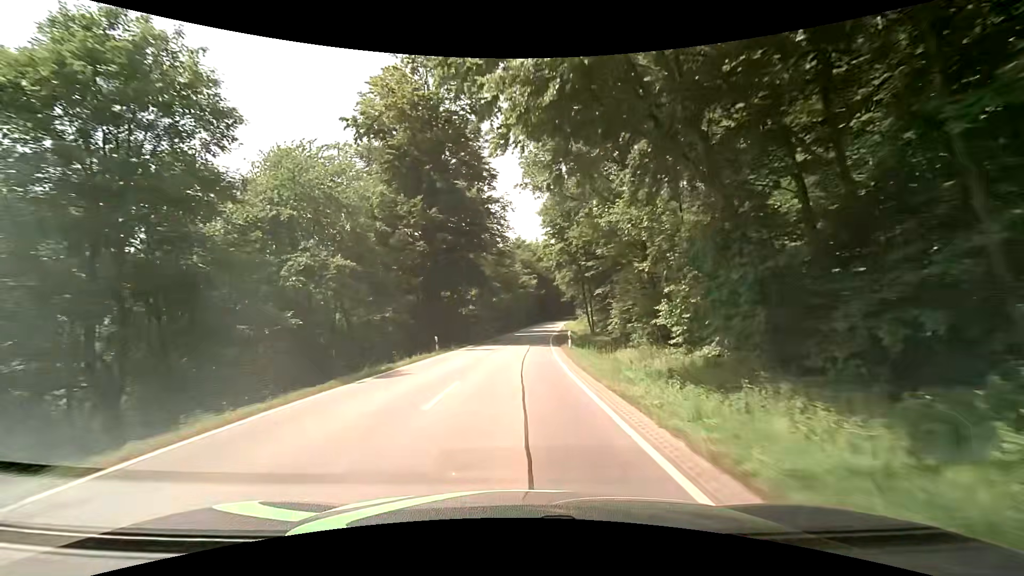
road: secondary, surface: asphalt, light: Day
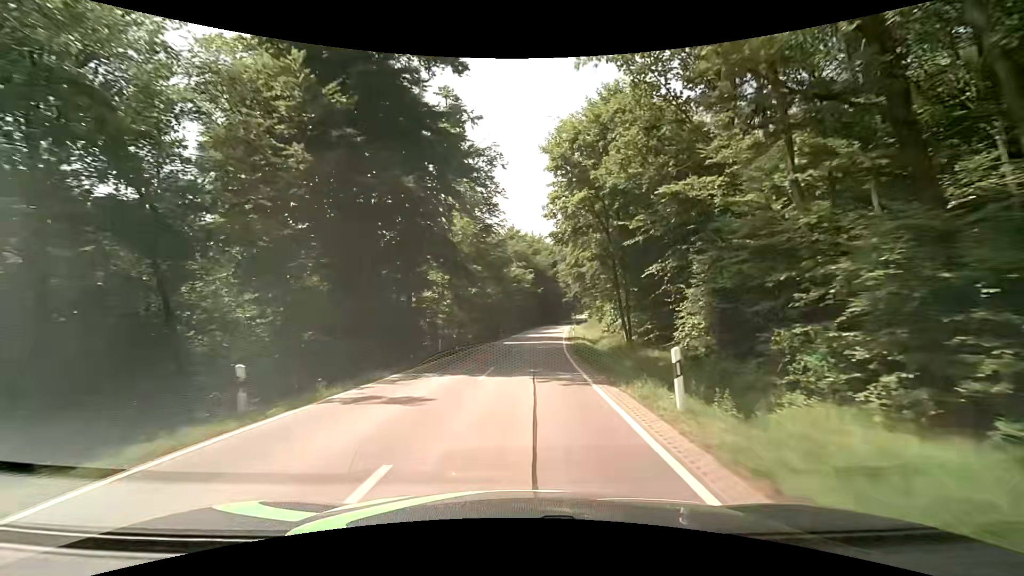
(-0.2, +19.3) m; 0°
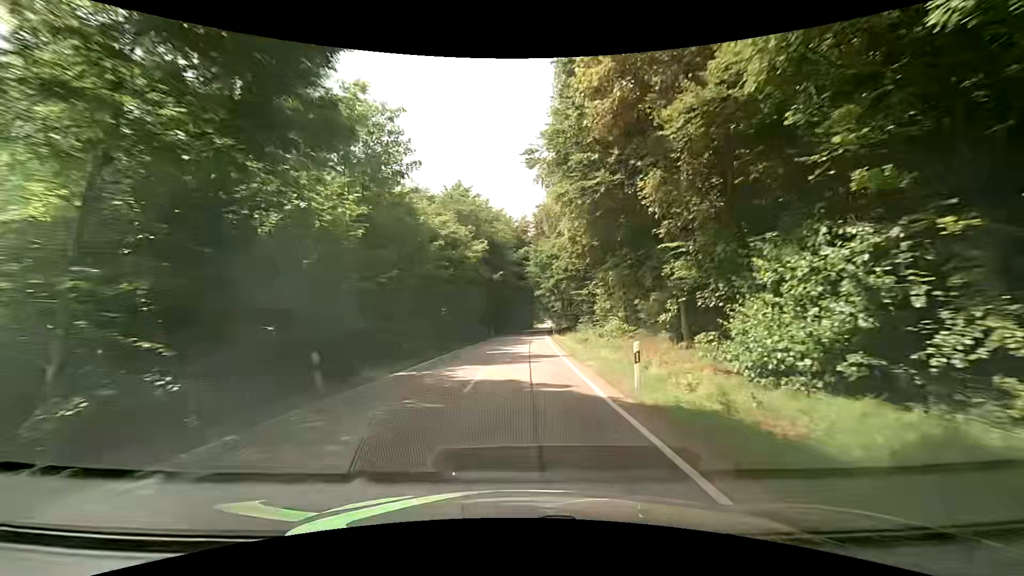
(+1.3, +38.3) m; +4°
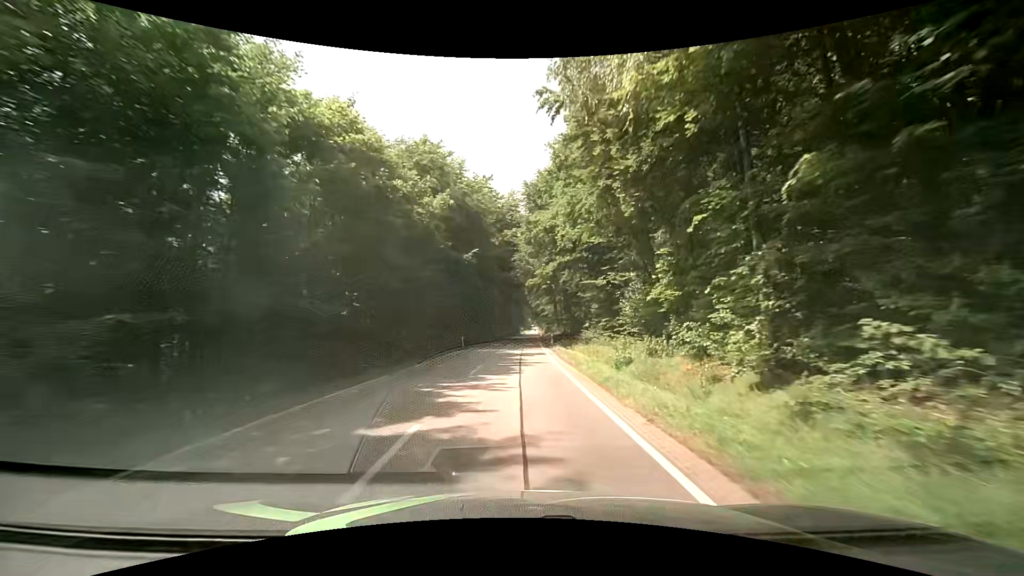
(+0.1, +19.0) m; 0°
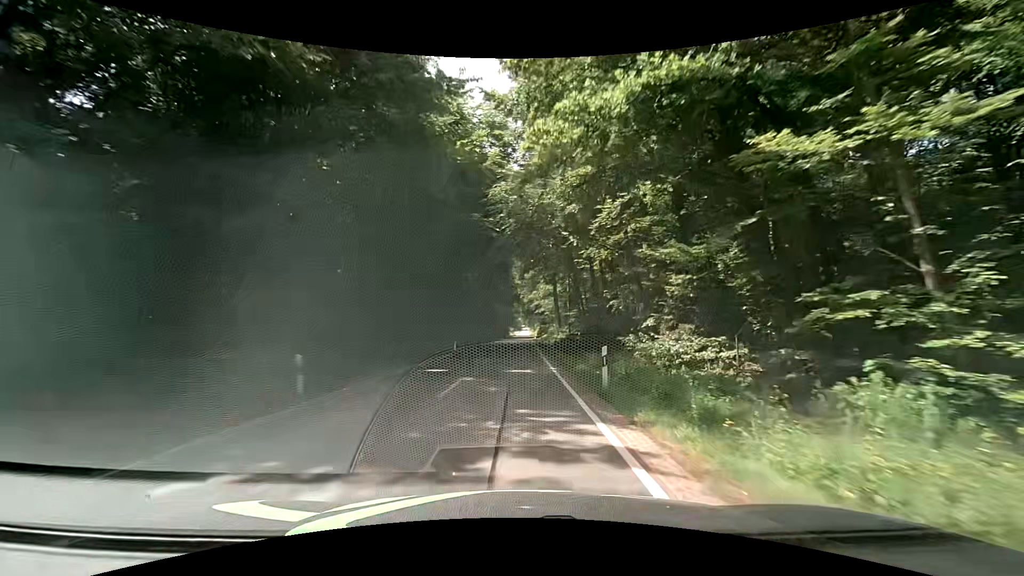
(+1.0, +28.4) m; +2°
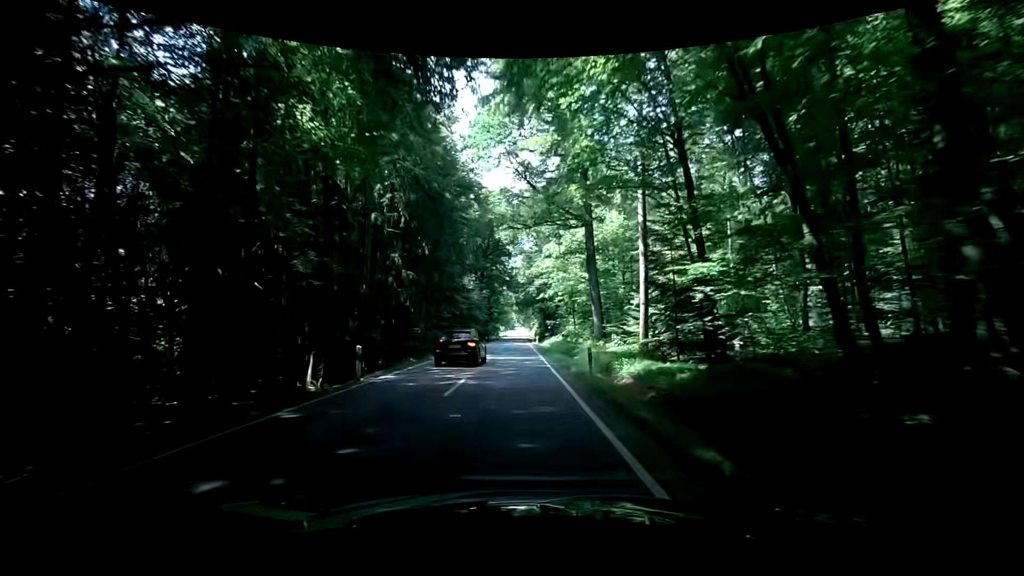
(+1.0, +46.7) m; +2°
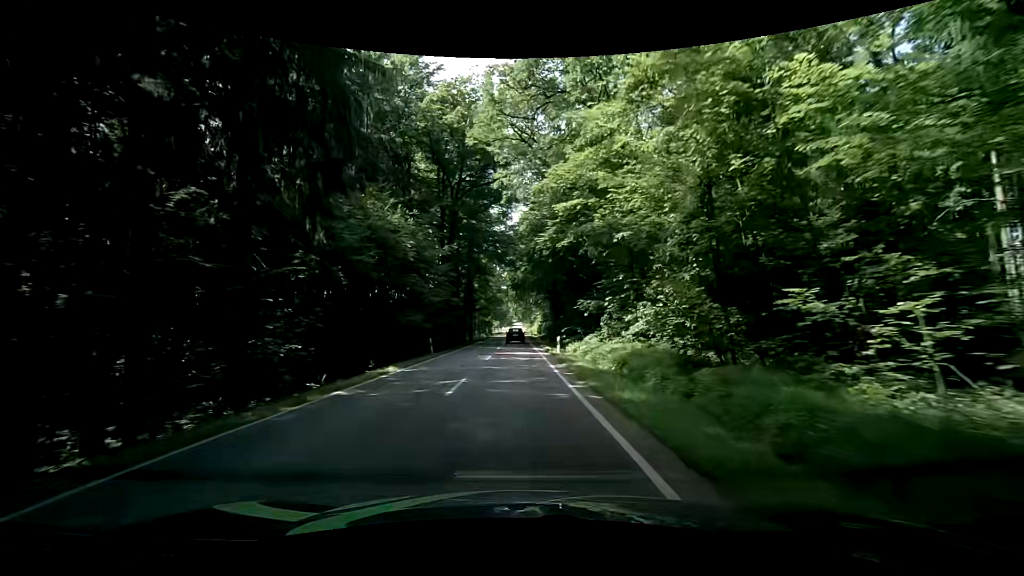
(-0.4, +36.5) m; 0°
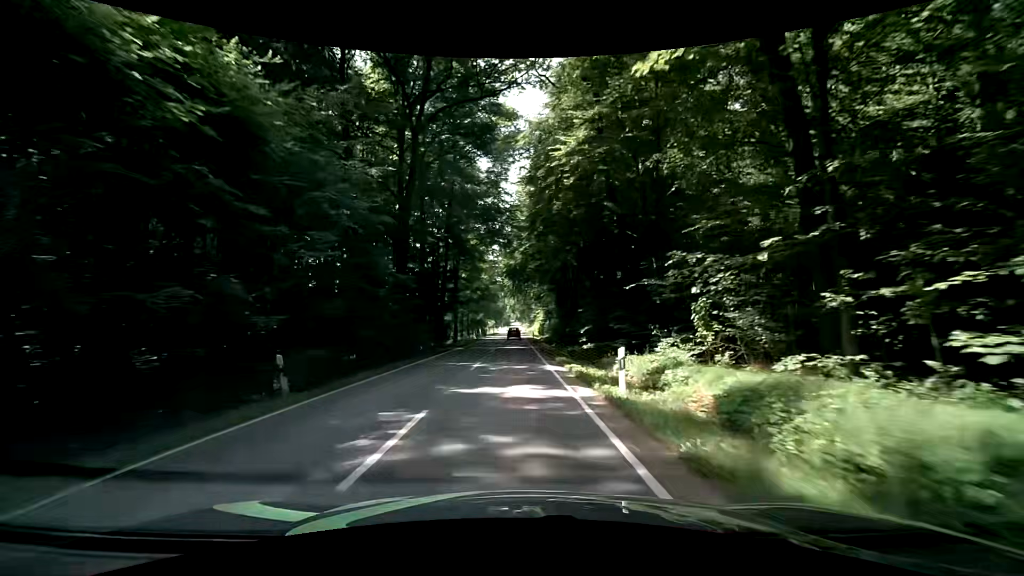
(-0.1, +17.9) m; 0°
(0, +10) (0, +20) (0, +30) (0, +40) (0, +50) (0, +60) (0, +70) (0, +80) (0, +90) (0, +100) m
